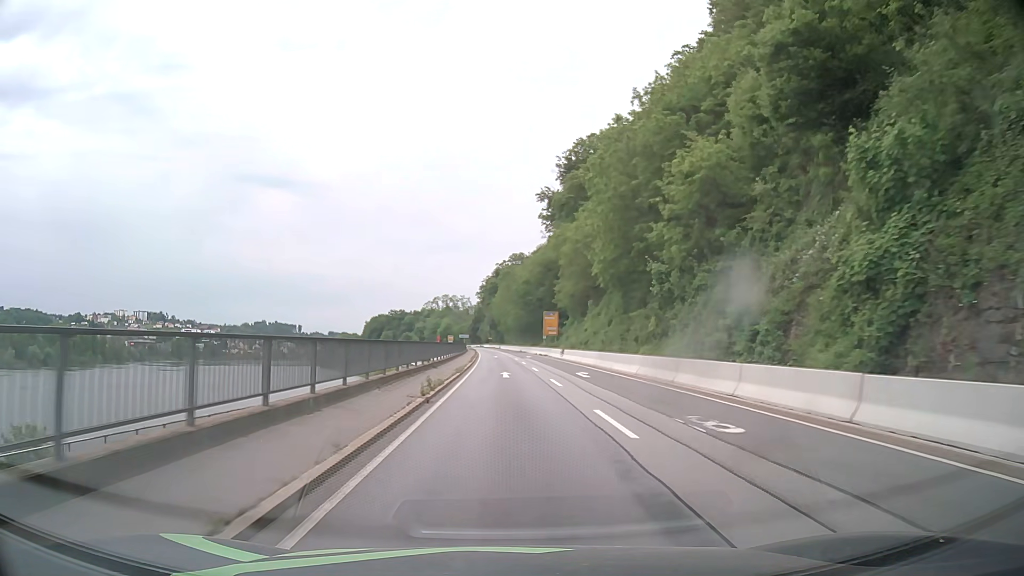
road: primary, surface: asphalt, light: Day
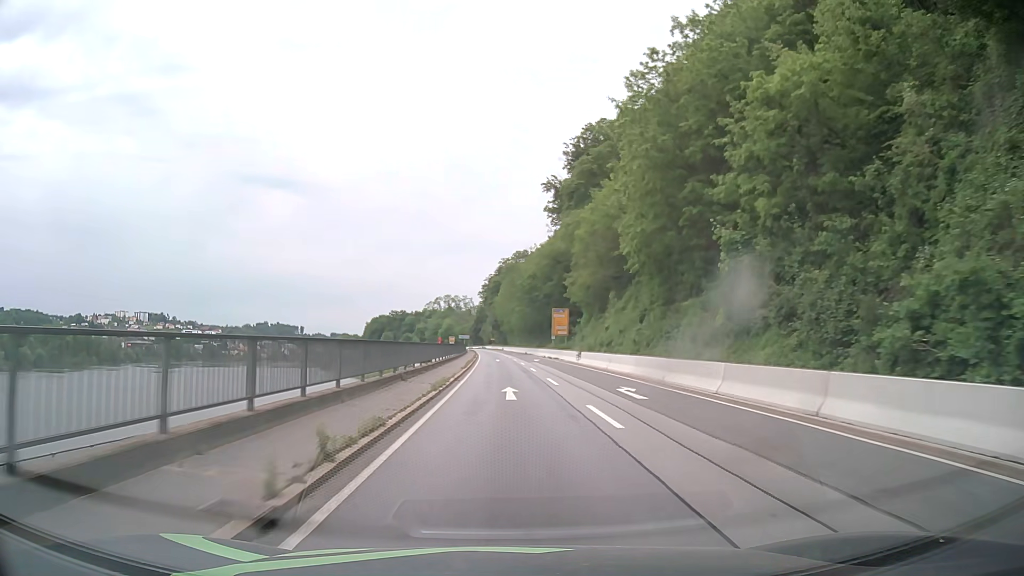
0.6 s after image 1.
(0.0, +10.7) m; 0°
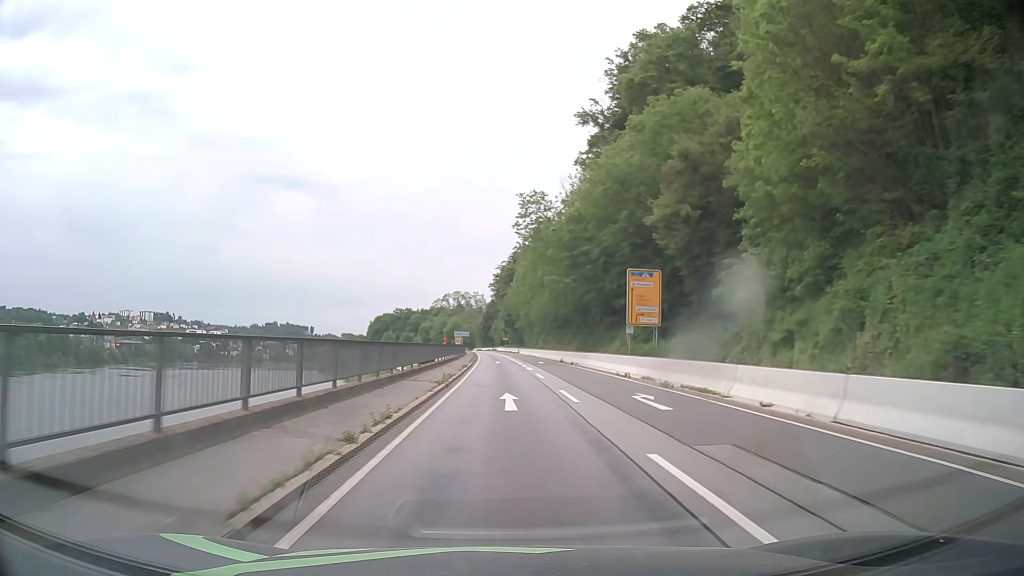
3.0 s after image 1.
(-0.5, +42.9) m; -1°
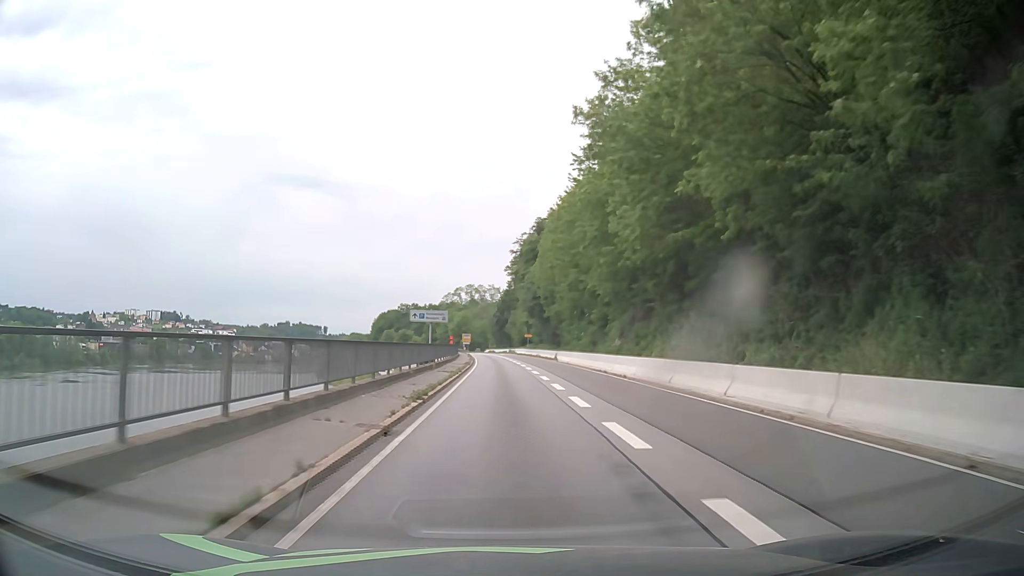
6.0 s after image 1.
(-0.6, +53.7) m; -1°
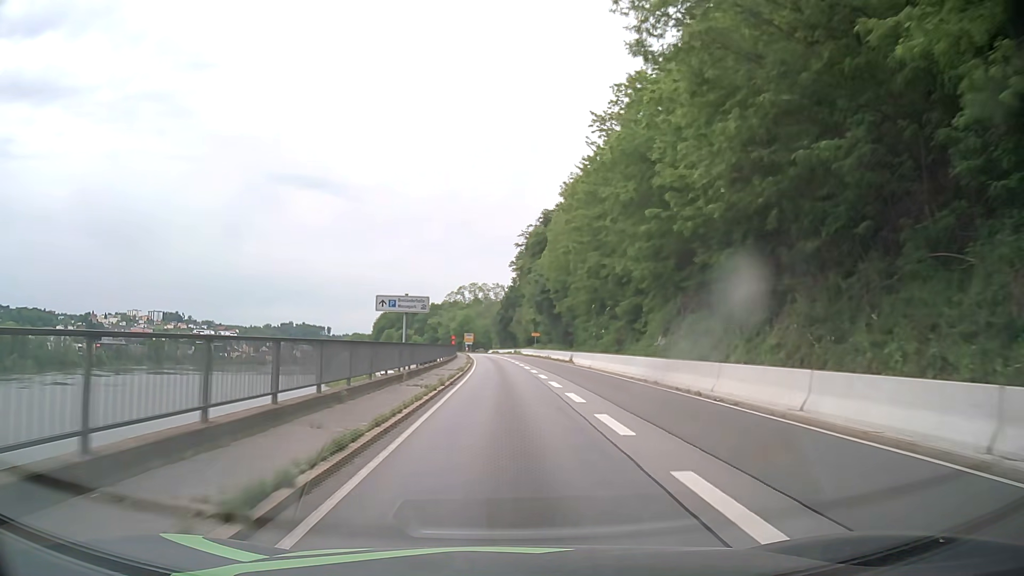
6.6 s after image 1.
(-0.1, +10.8) m; 0°
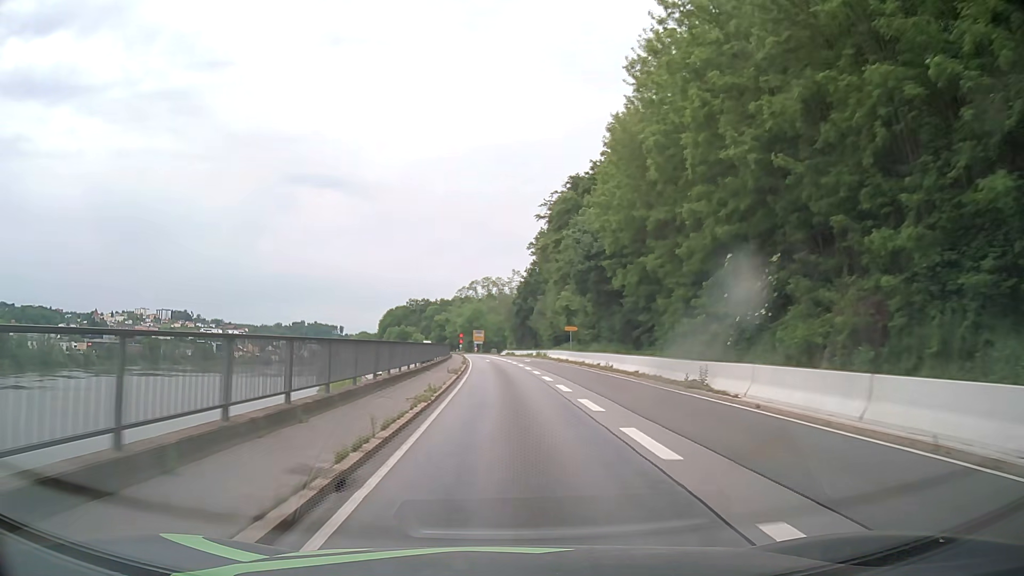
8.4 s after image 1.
(-0.4, +32.3) m; -1°
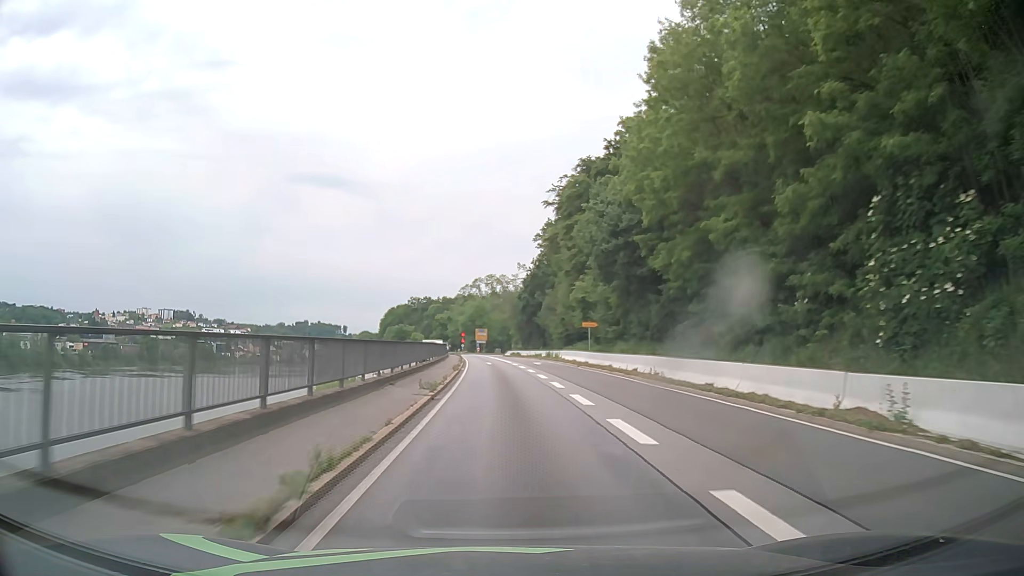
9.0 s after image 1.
(-0.1, +10.8) m; -1°
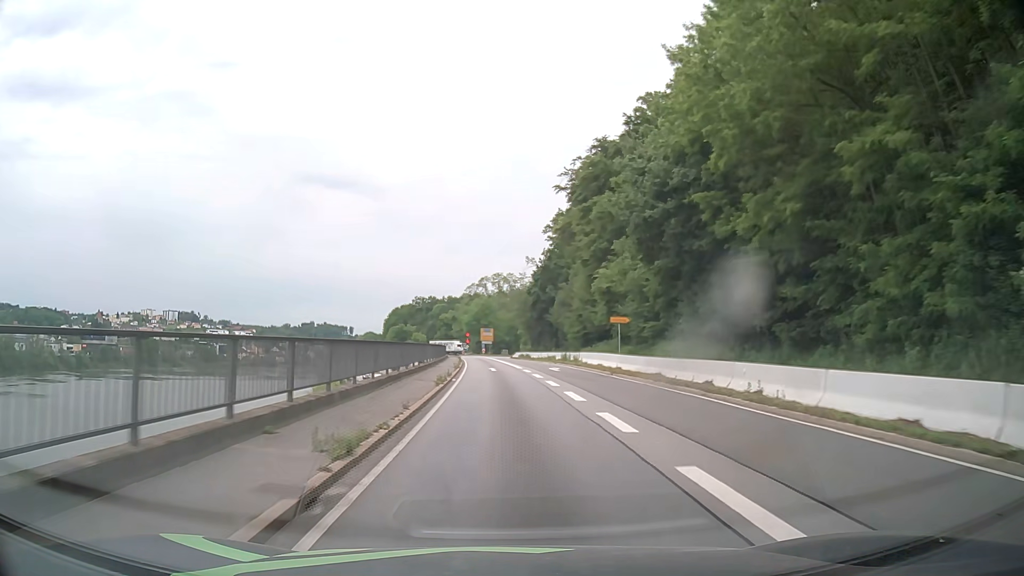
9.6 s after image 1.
(0.0, +10.8) m; 0°
(0, +10) (0, +20) (-1, +30) (-1, +40) (-2, +50) (-2, +60) (-3, +70) (-4, +80) (-4, +90) (-5, +100) m
